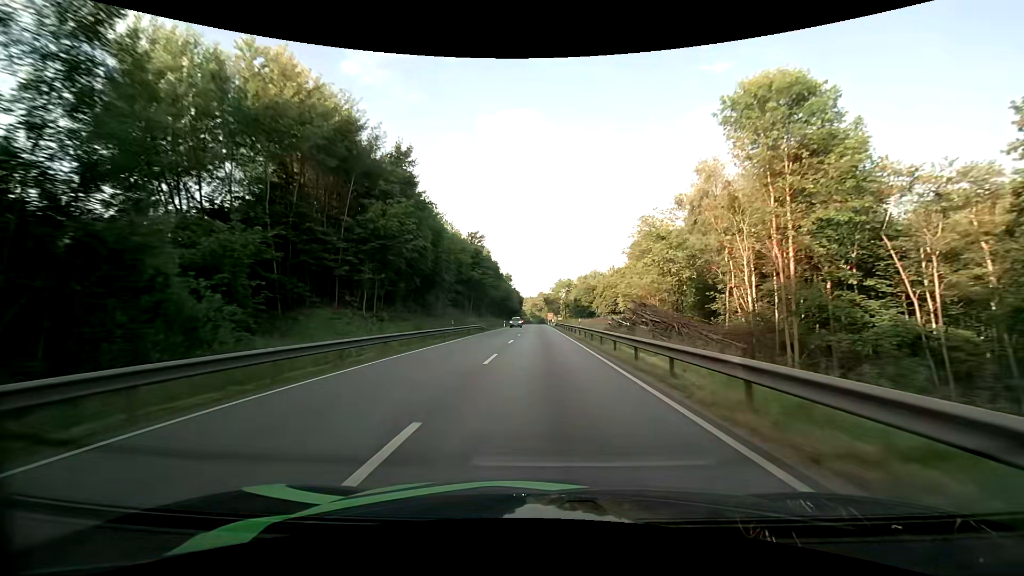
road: primary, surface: asphalt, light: Day
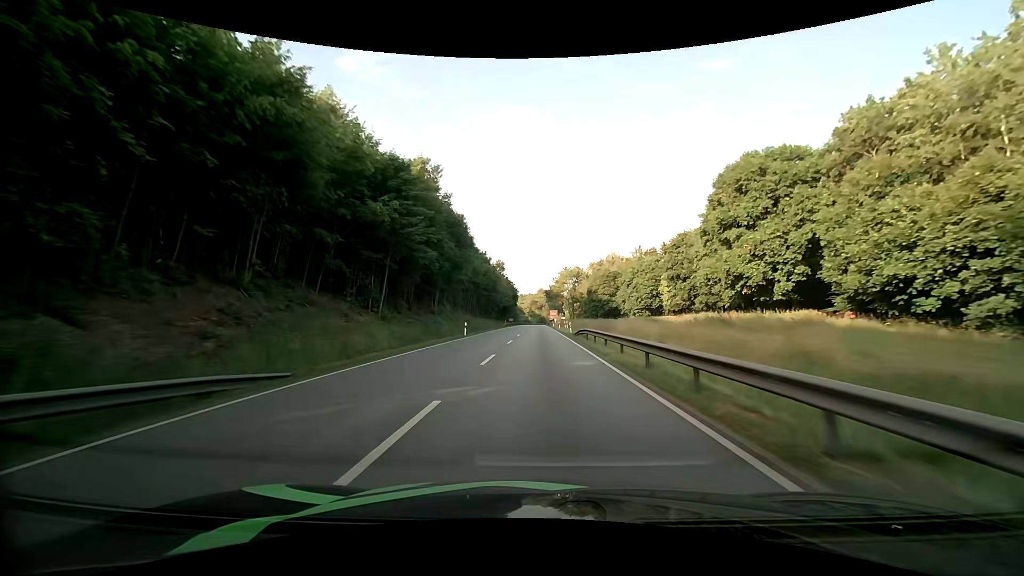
(-0.2, +46.4) m; 0°
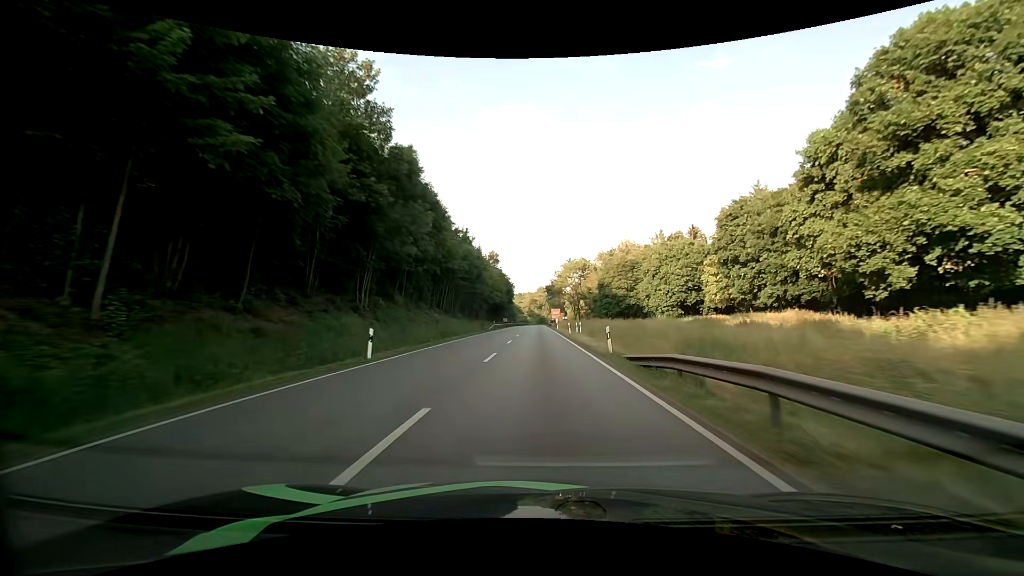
(0.0, +23.1) m; 0°
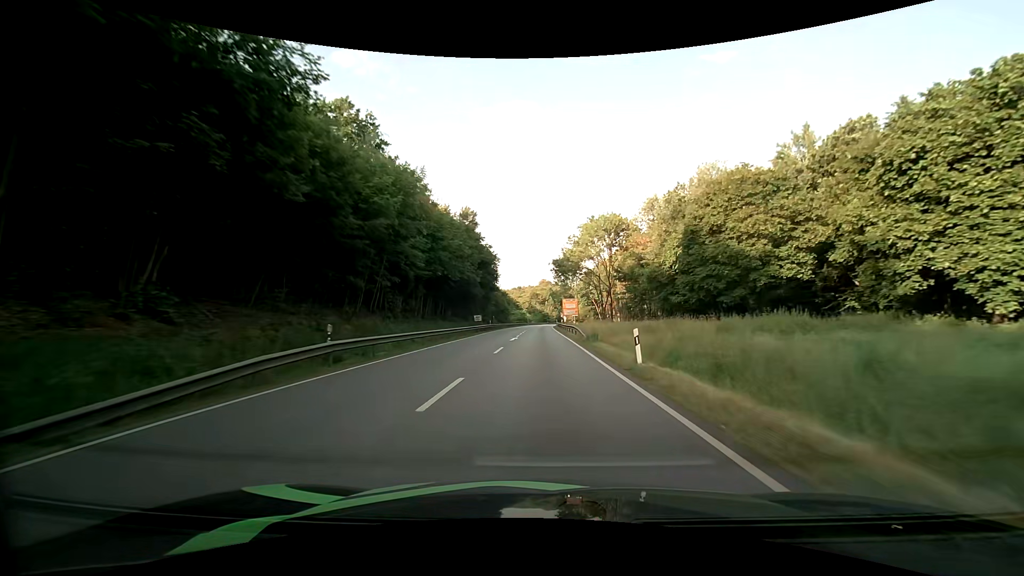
(-0.1, +57.2) m; 0°
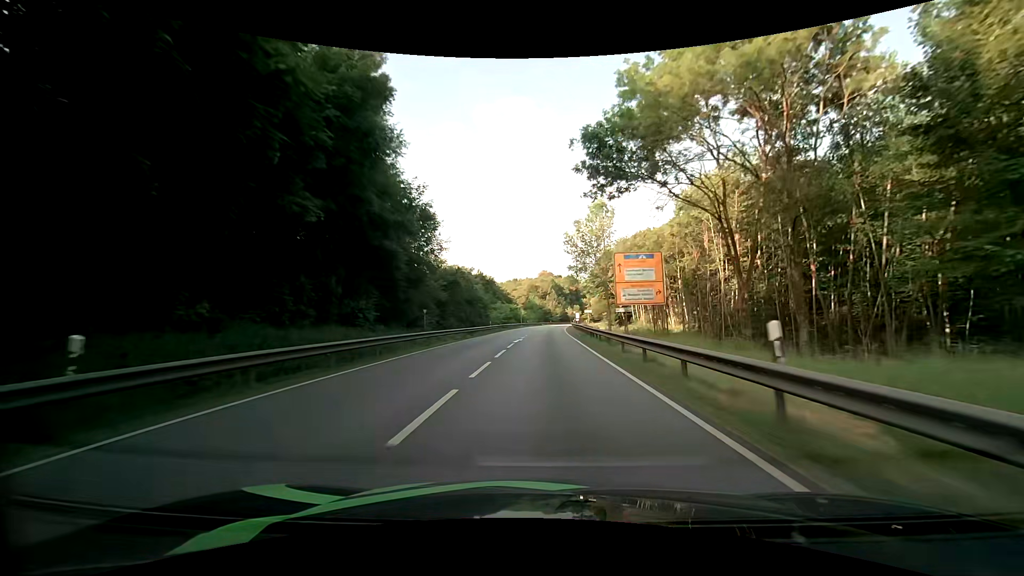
(+0.1, +56.7) m; 0°
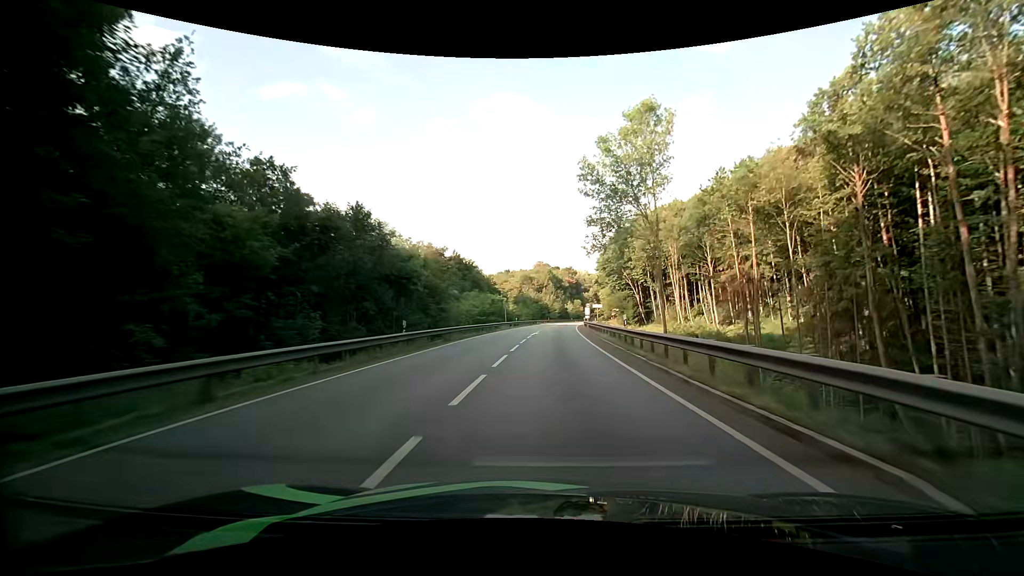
(+0.1, +33.7) m; 0°
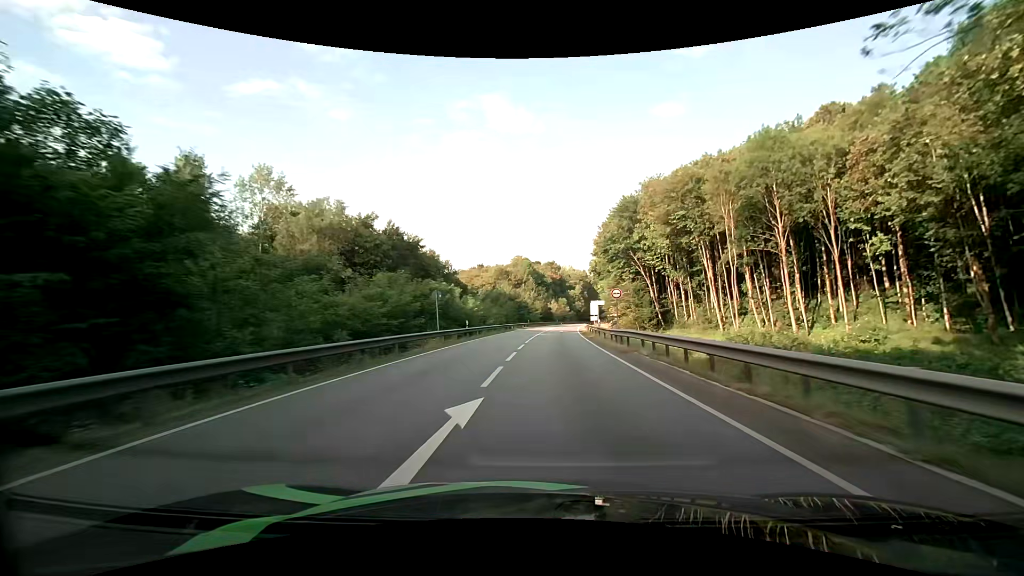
(+0.5, +33.7) m; +2°
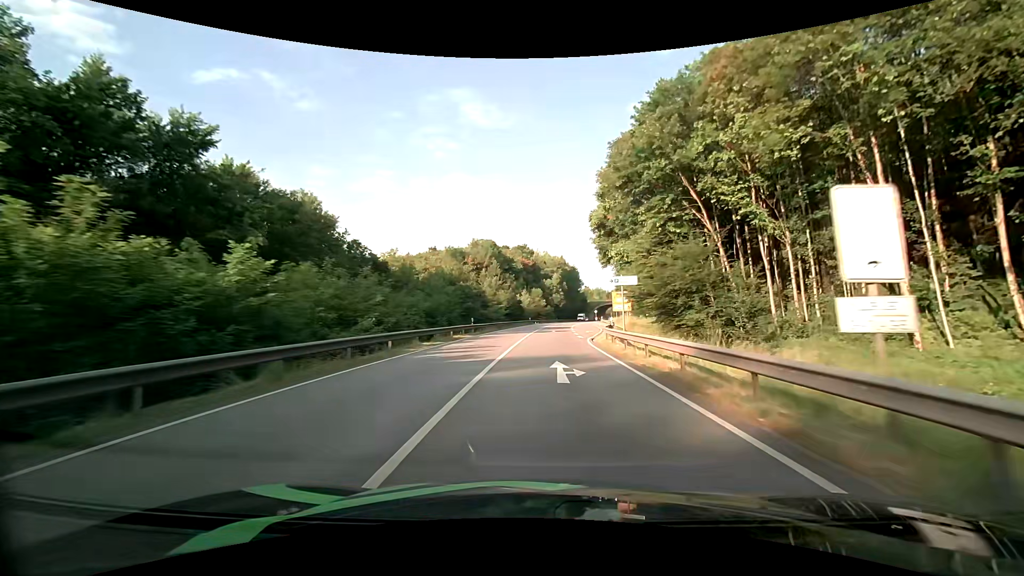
(+1.2, +43.7) m; +3°
(0, +10) (0, +20) (+1, +30) (+2, +40) (+4, +50) (+5, +60) (+6, +70) (+7, +80) (+8, +90) (+9, +99) m
